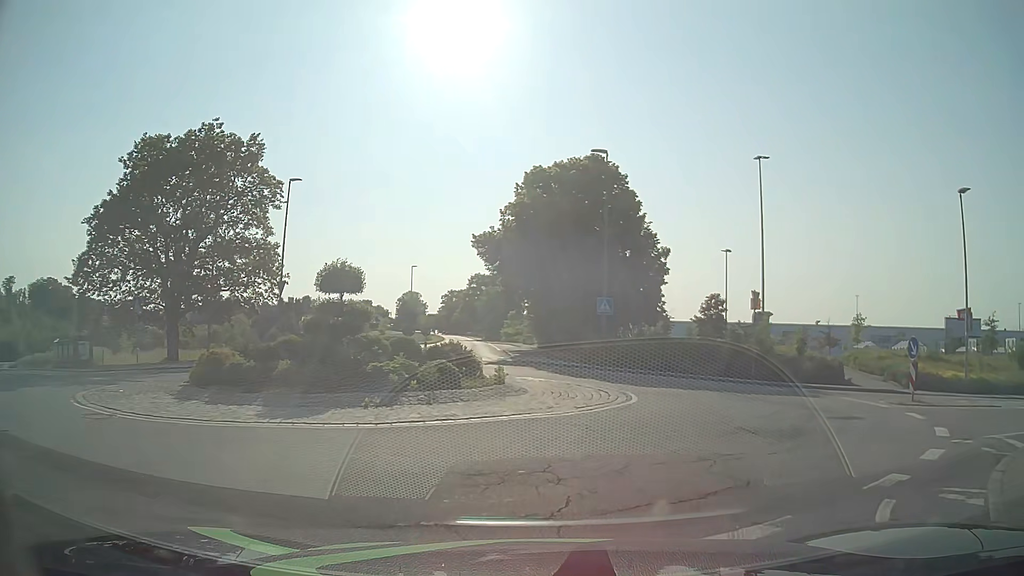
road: tertiary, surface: asphalt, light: Day
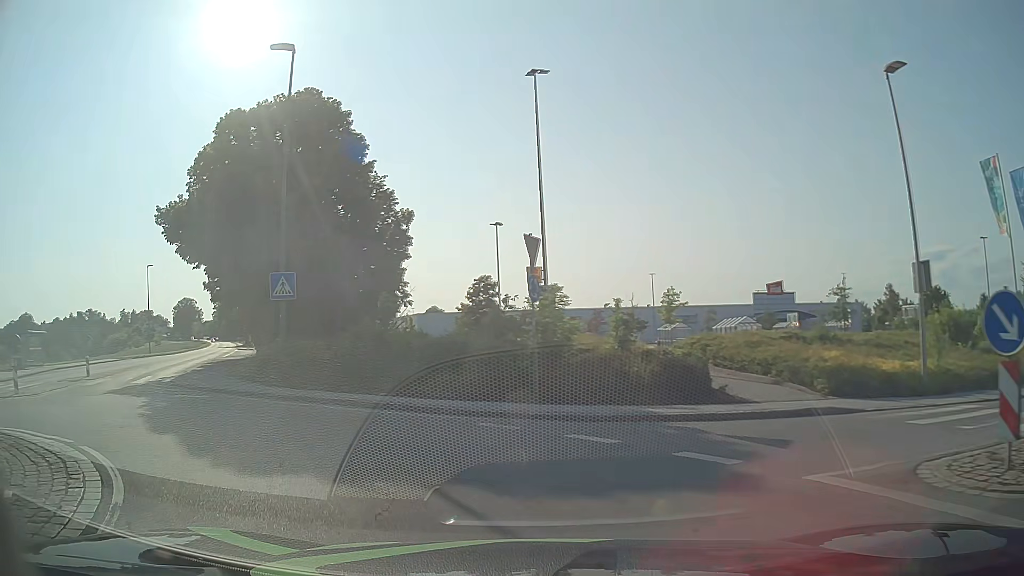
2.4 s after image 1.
(+3.4, +12.0) m; +21°
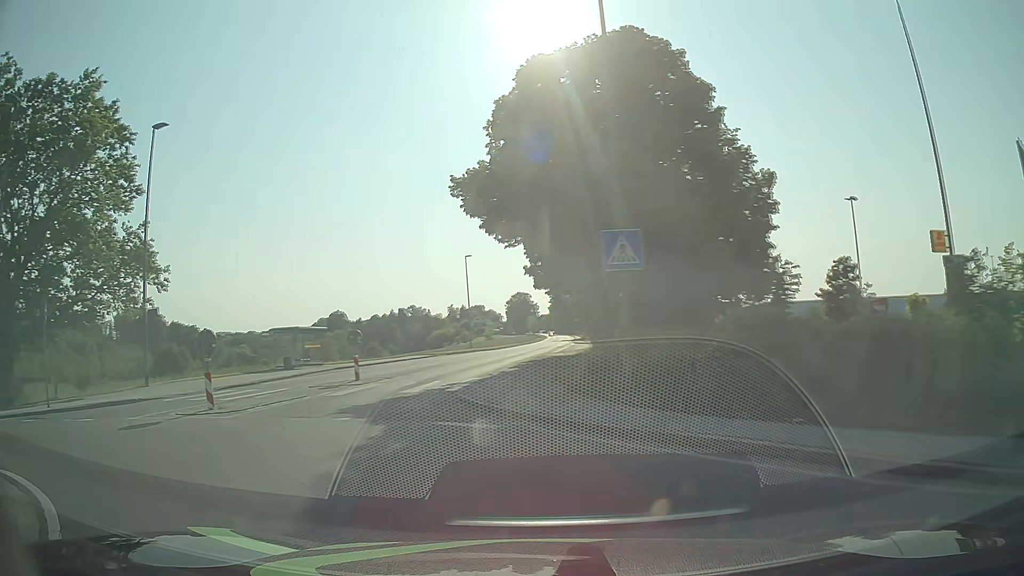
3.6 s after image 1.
(-1.6, +6.3) m; -29°
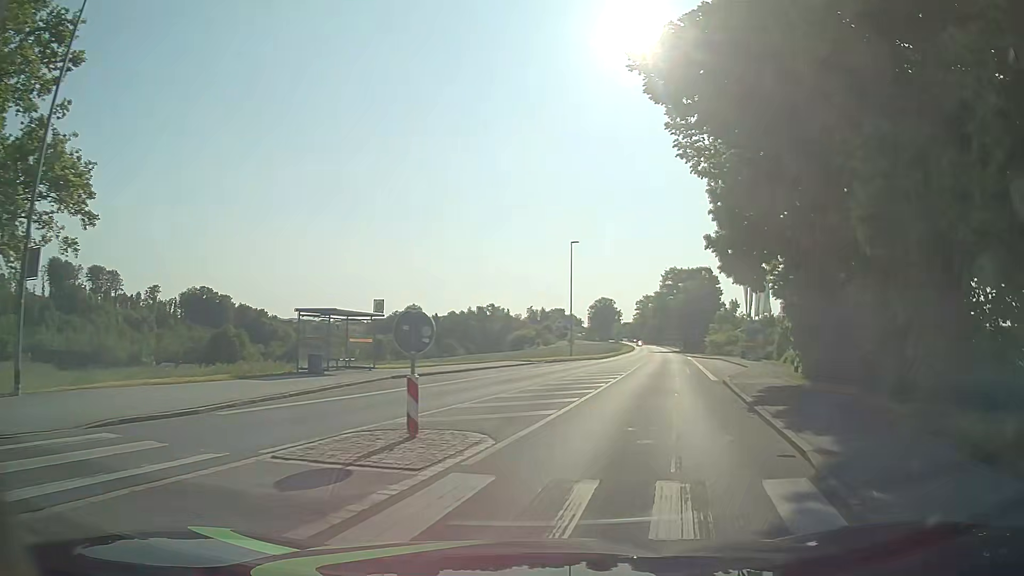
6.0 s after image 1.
(-3.7, +13.6) m; -9°
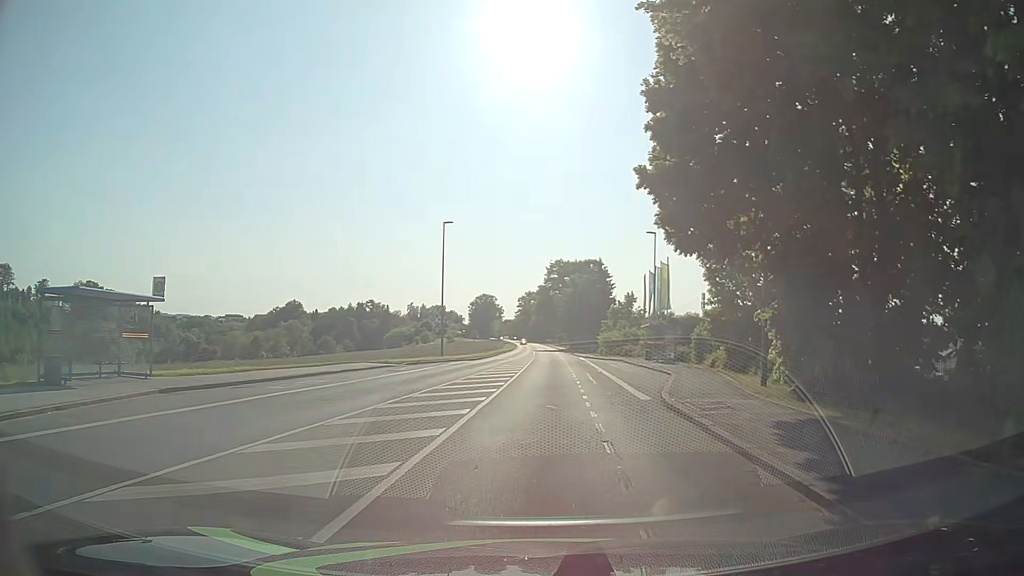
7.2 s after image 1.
(+0.9, +9.1) m; +10°
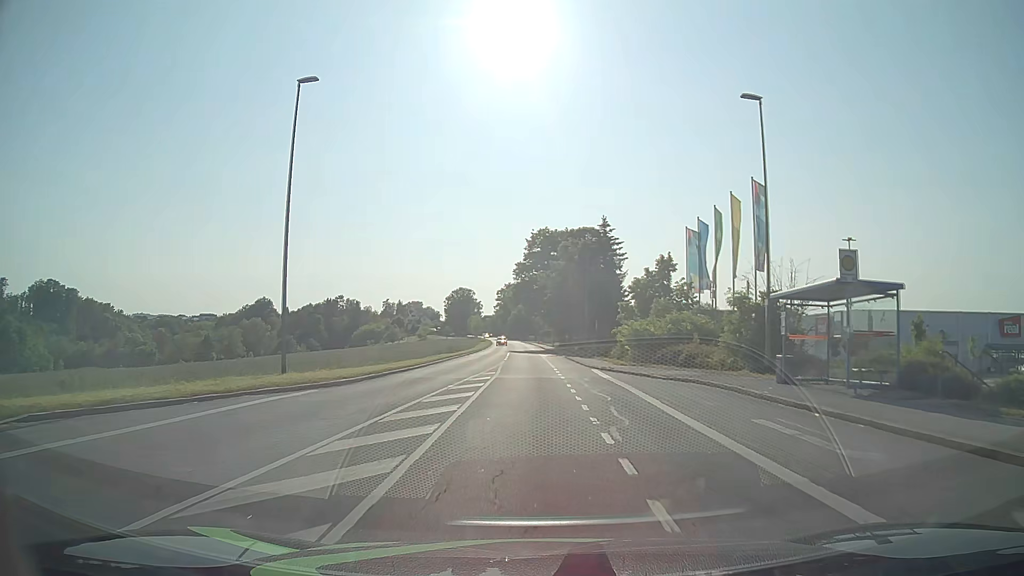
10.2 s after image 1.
(+0.8, +29.8) m; +2°
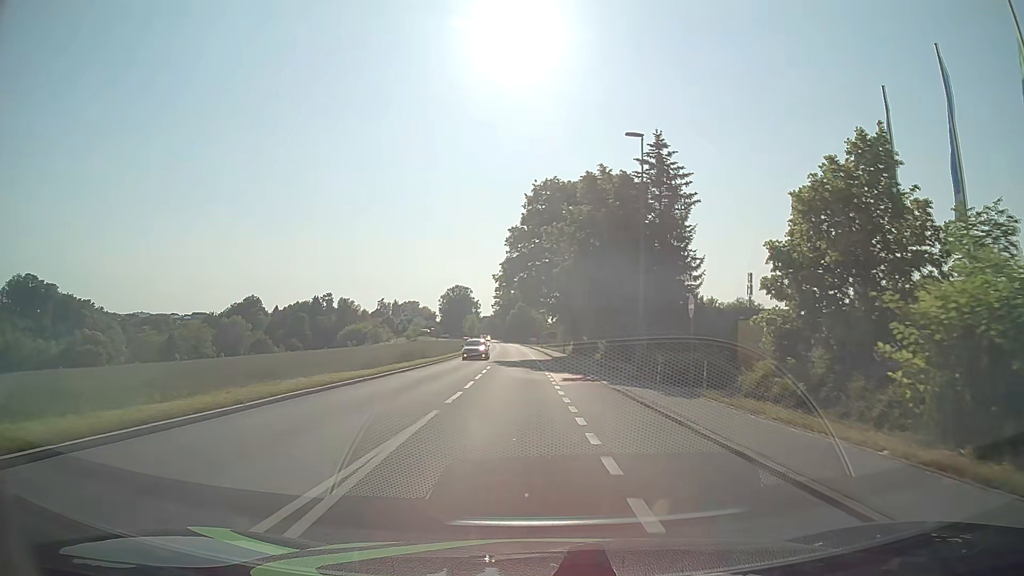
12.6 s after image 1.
(-0.2, +28.0) m; -1°
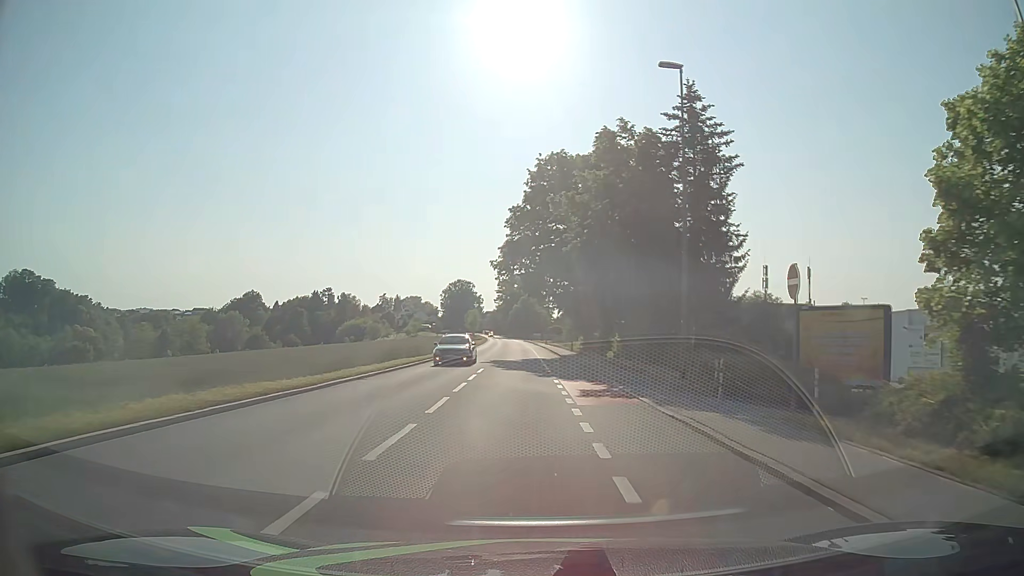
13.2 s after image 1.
(0.0, +7.3) m; 0°
(0, +10) (0, +20) (0, +30) (-1, +40) (-1, +50) (-1, +60) (-1, +70) (-2, +80) (-2, +90) (-3, +100) m
